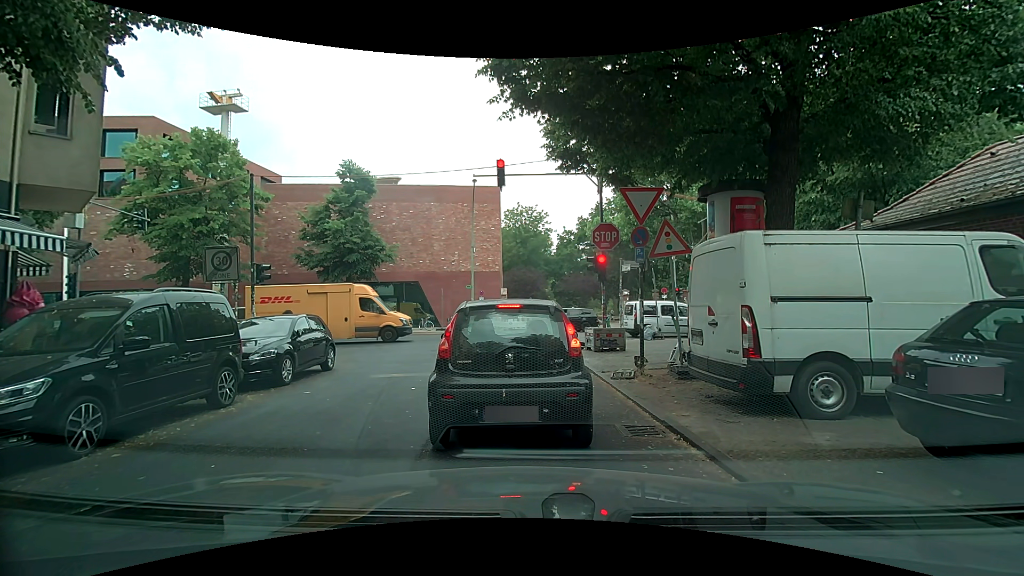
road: residential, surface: asphalt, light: Day
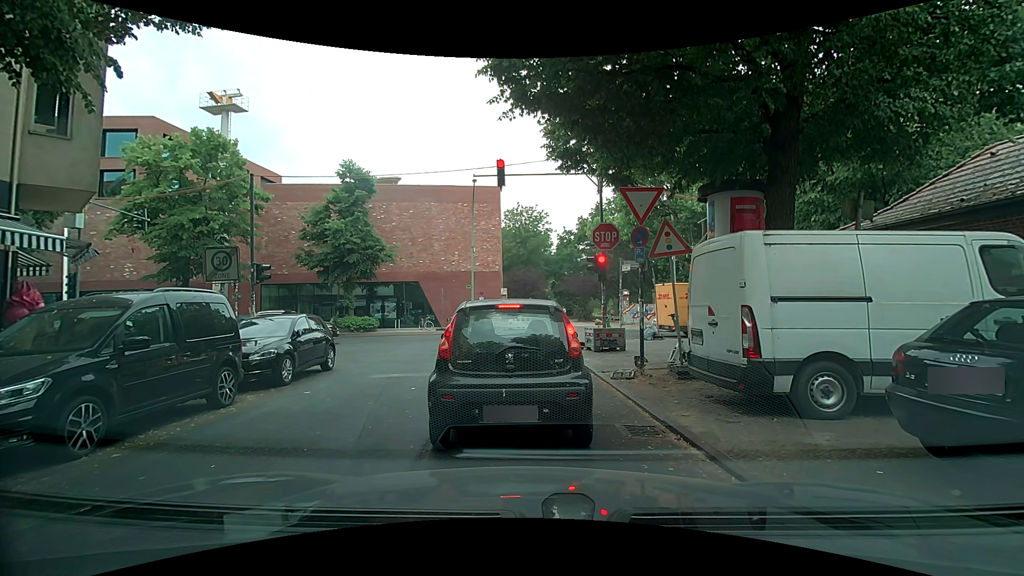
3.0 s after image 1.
(0.0, 0.0) m; 0°
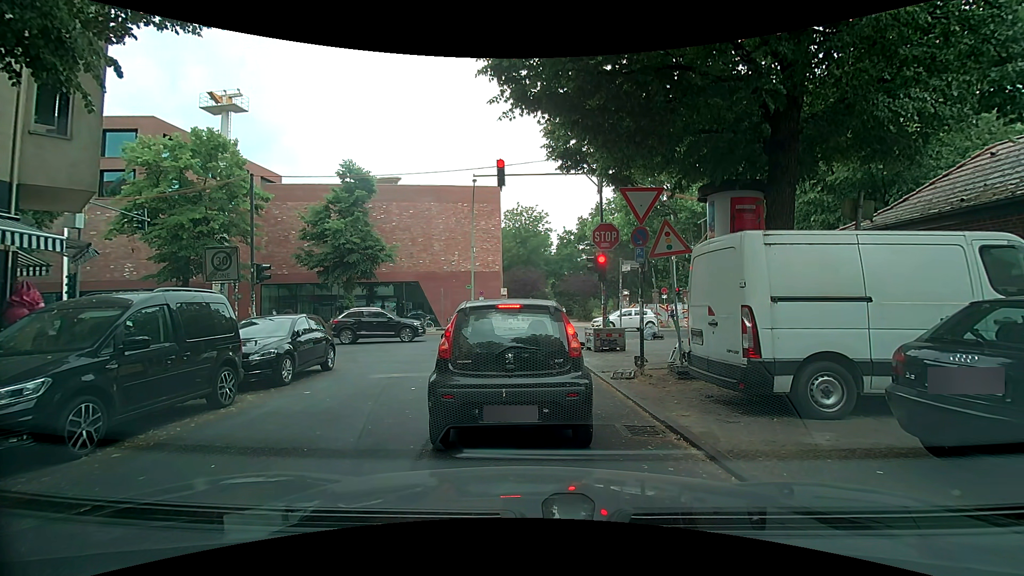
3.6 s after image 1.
(0.0, 0.0) m; 0°
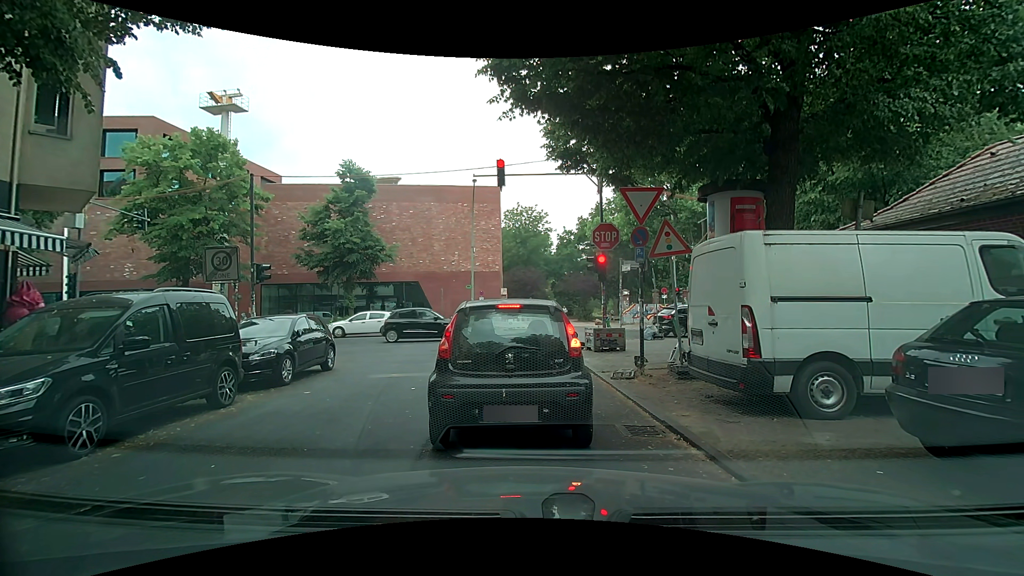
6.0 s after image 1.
(0.0, 0.0) m; 0°
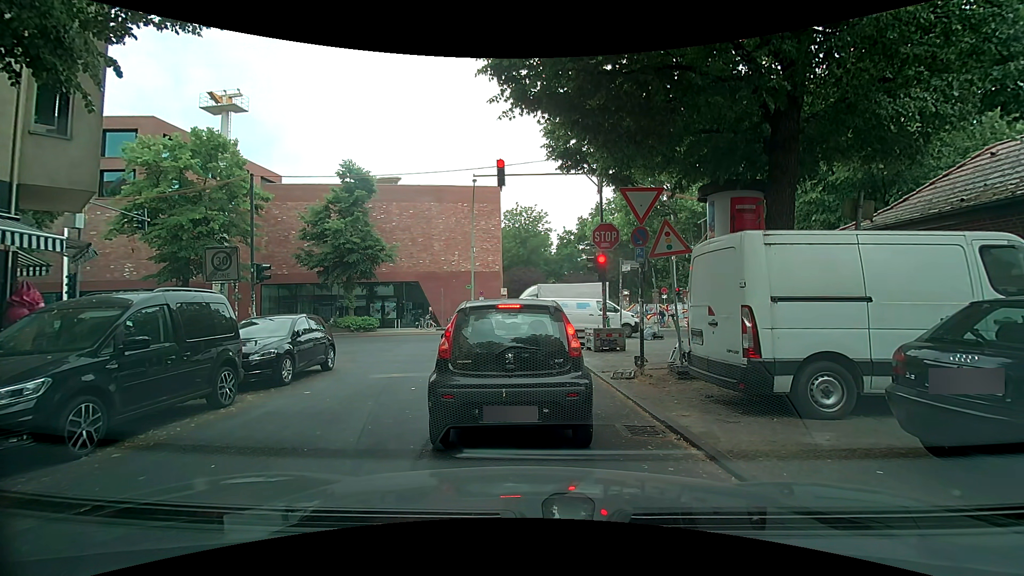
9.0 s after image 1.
(0.0, 0.0) m; 0°
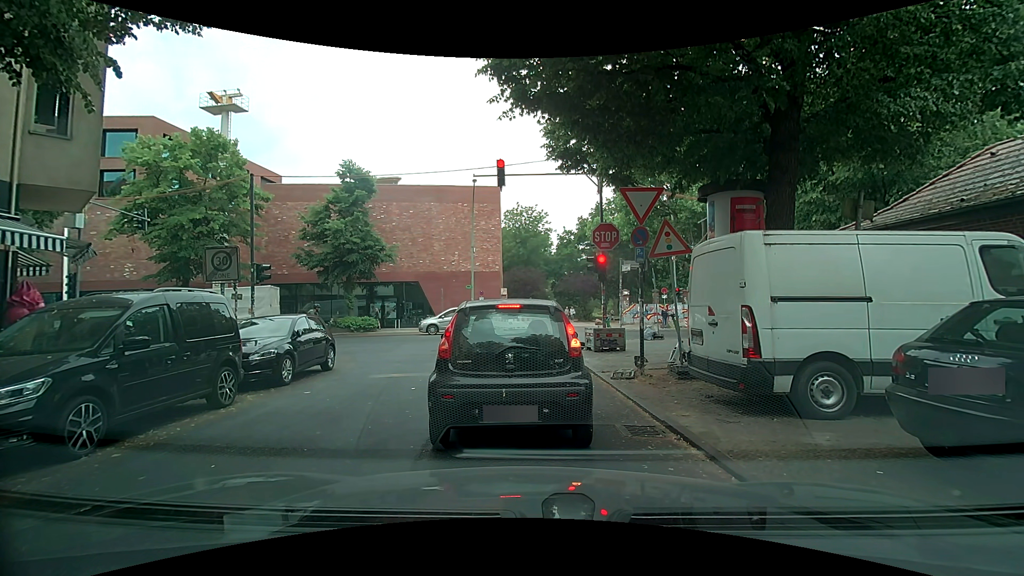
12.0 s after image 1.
(0.0, 0.0) m; 0°
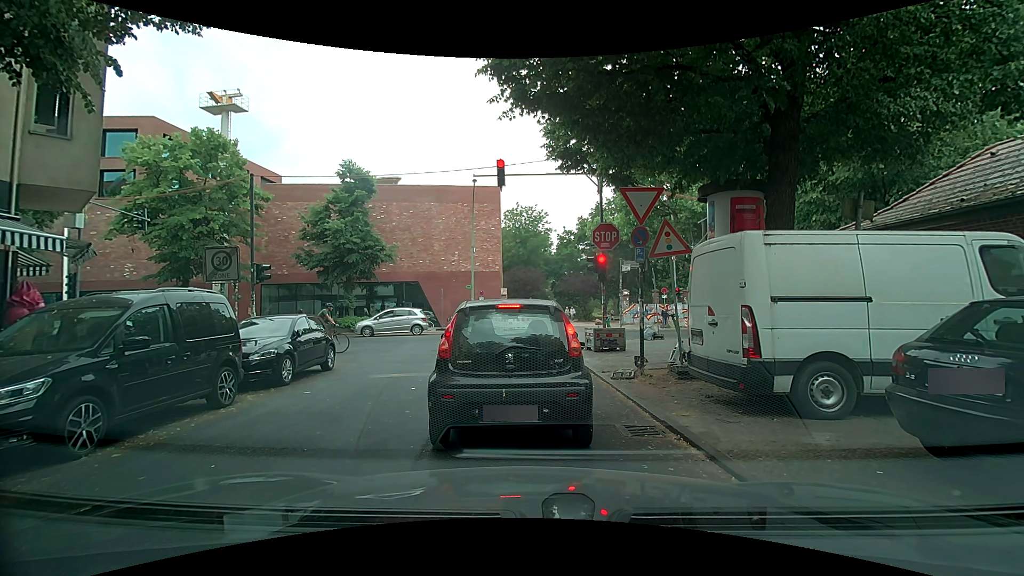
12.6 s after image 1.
(0.0, 0.0) m; 0°
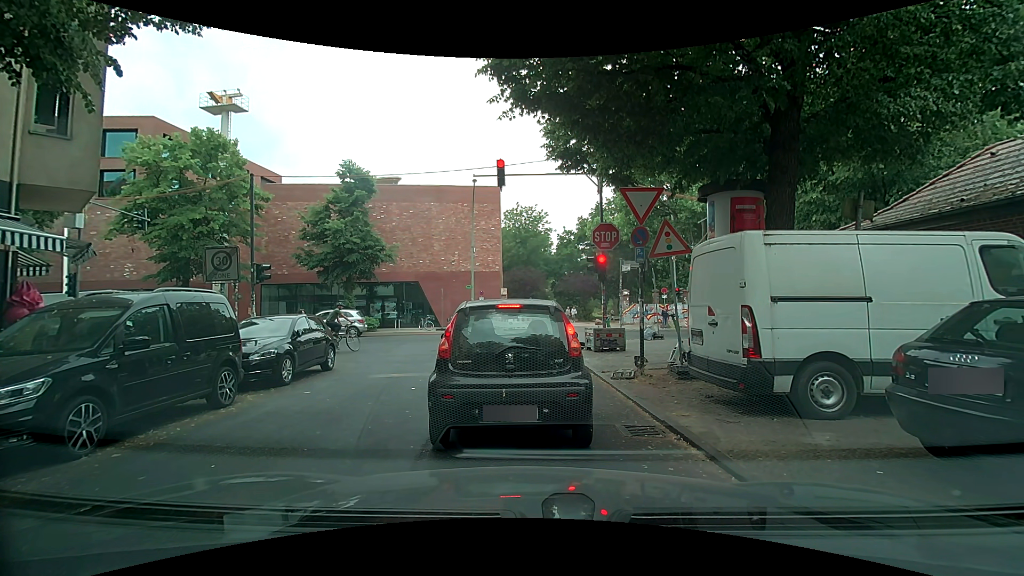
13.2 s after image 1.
(0.0, 0.0) m; 0°
